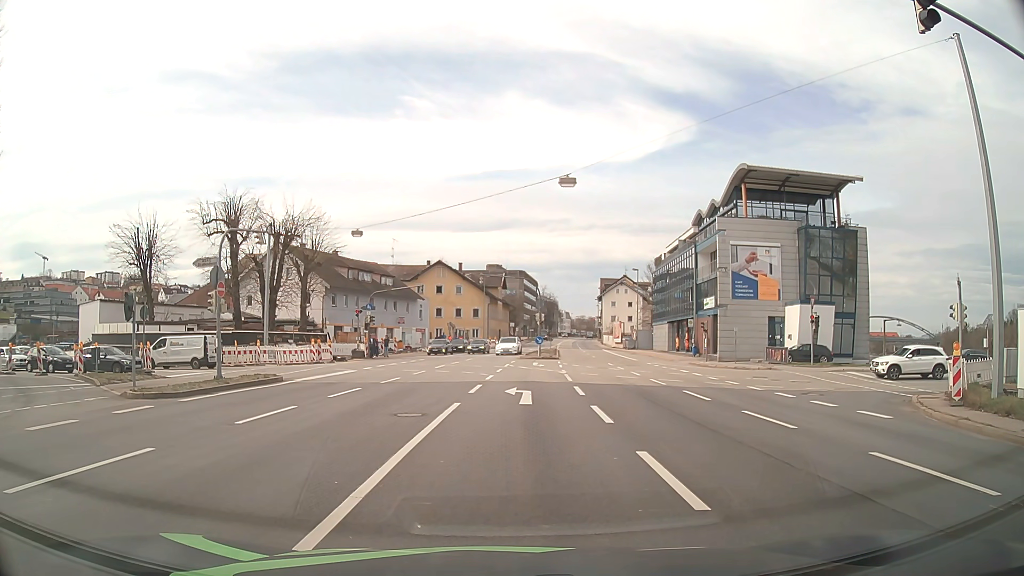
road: primary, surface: asphalt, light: Day
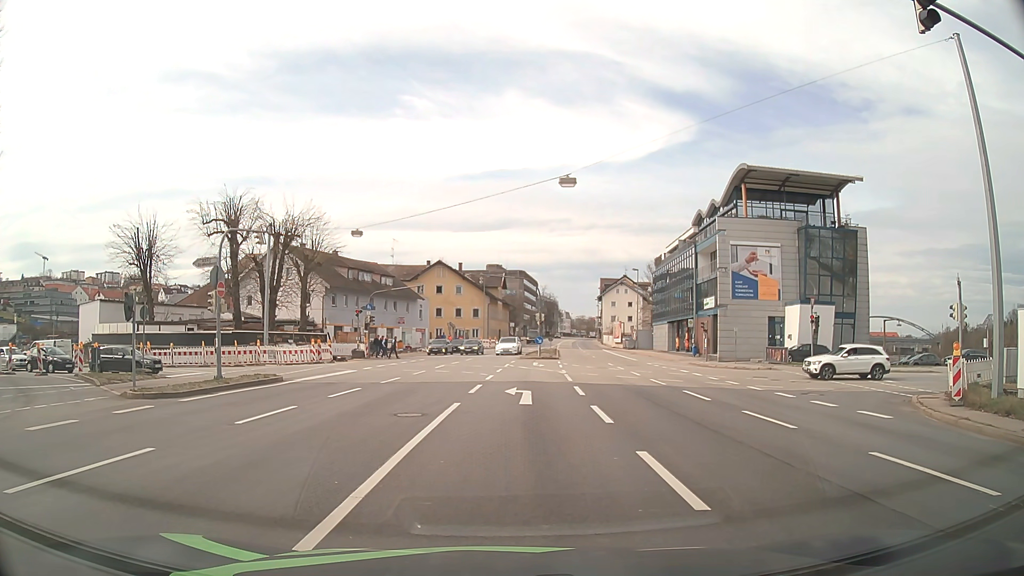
(0.0, 0.0) m; 0°
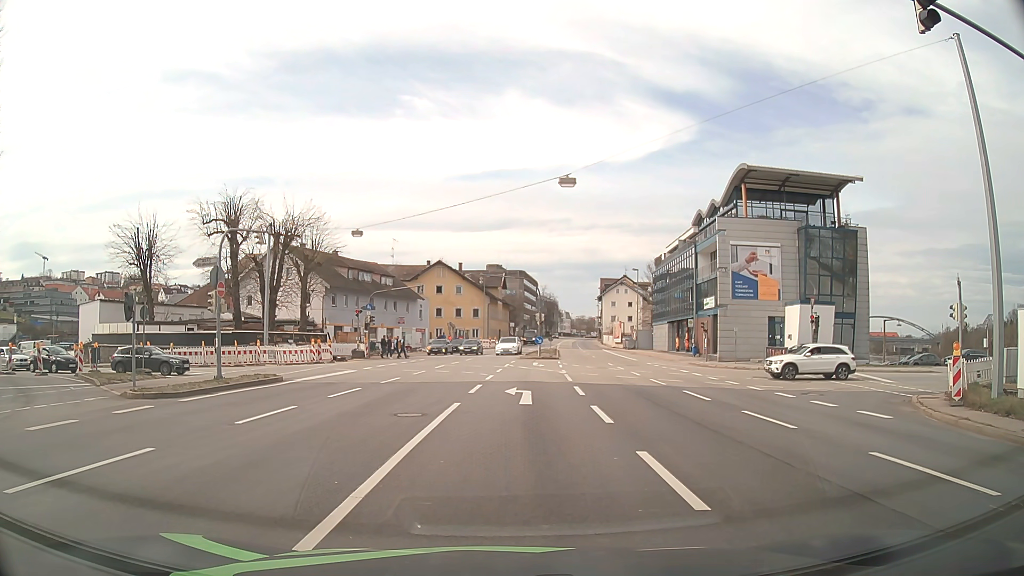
(0.0, 0.0) m; 0°
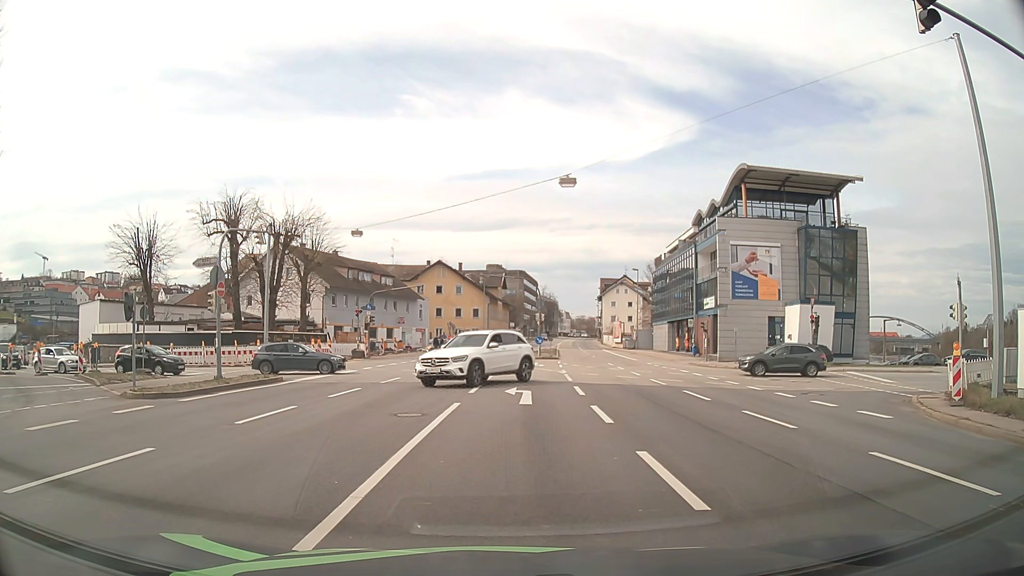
(0.0, 0.0) m; 0°
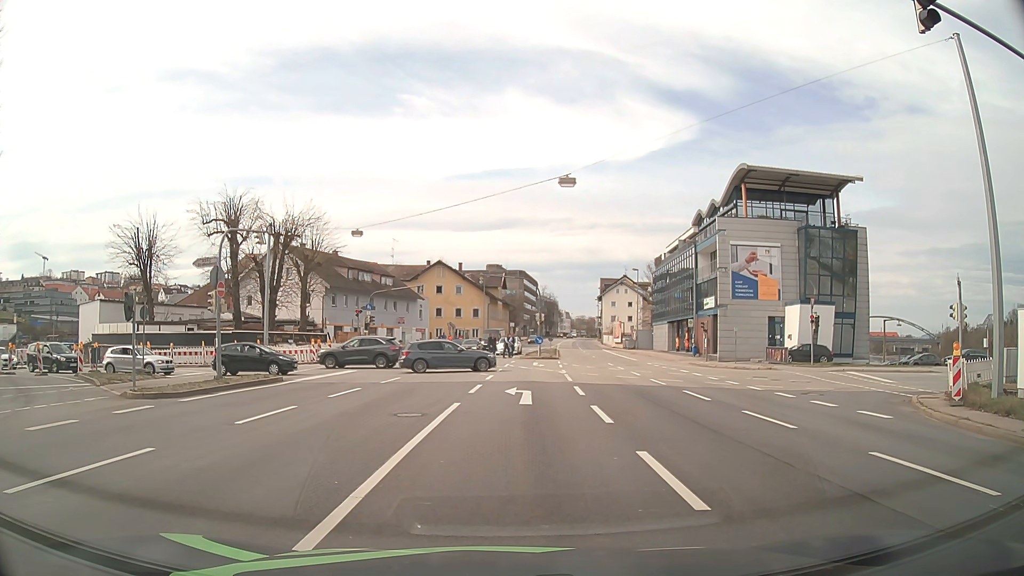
(0.0, 0.0) m; 0°
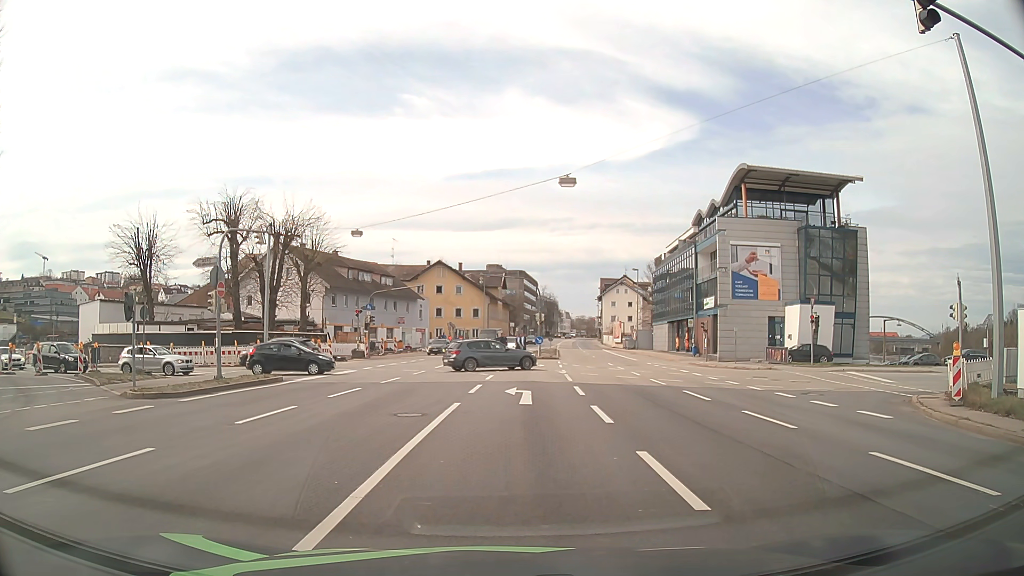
(0.0, 0.0) m; 0°
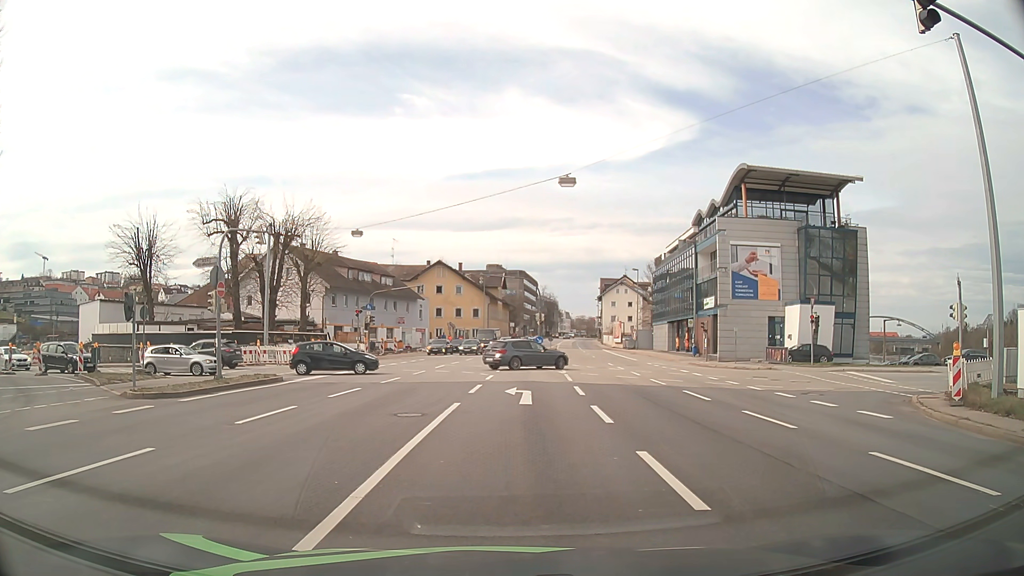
(0.0, 0.0) m; 0°
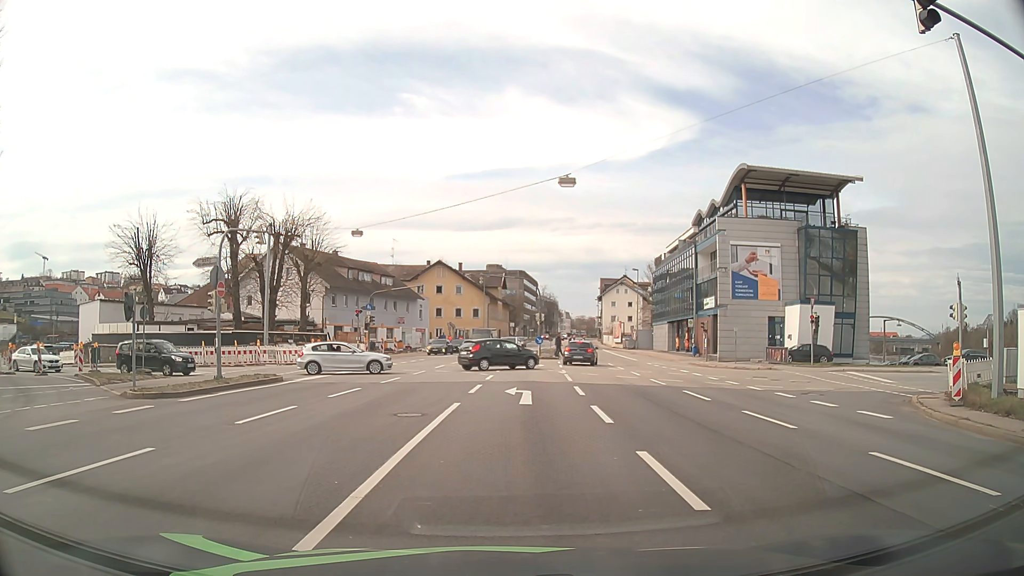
(0.0, 0.0) m; 0°
(0, +10) (0, +20) (0, +30) (-7, +37) (-17, +38) (-27, +38) (-36, +41) (-44, +47) (-51, +55) (-57, +62) m
